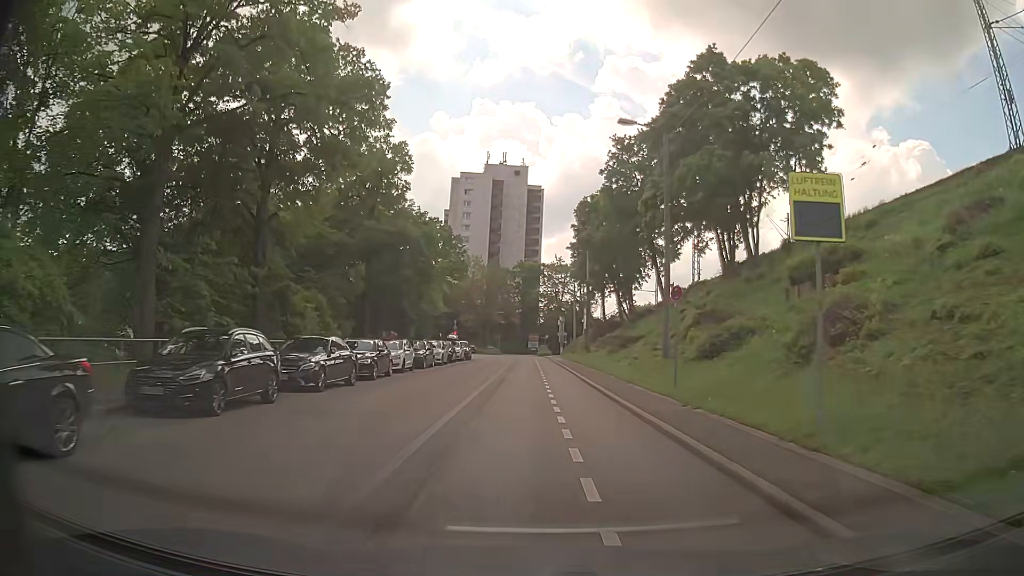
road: secondary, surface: asphalt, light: Day
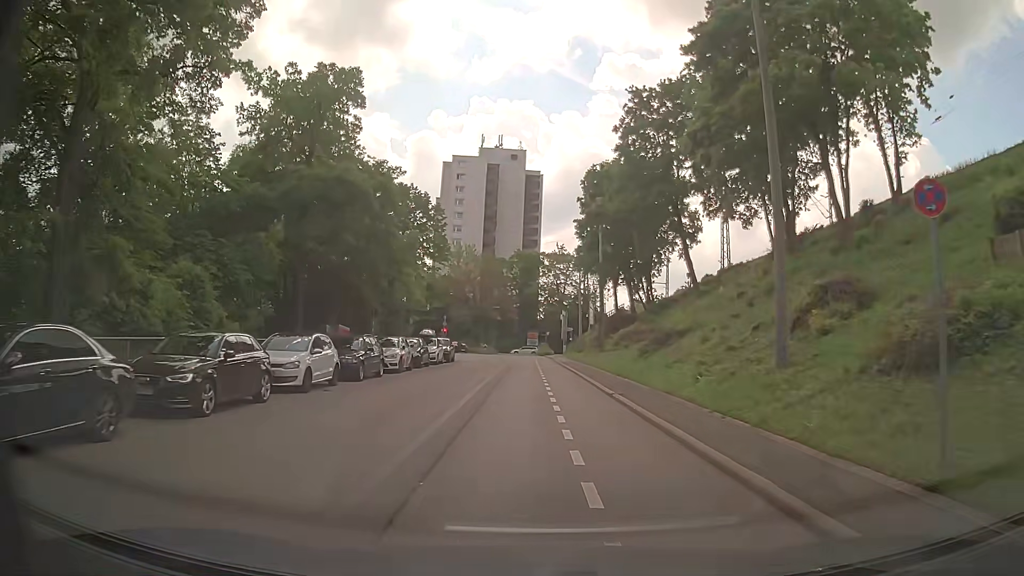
(+0.1, +12.3) m; 0°
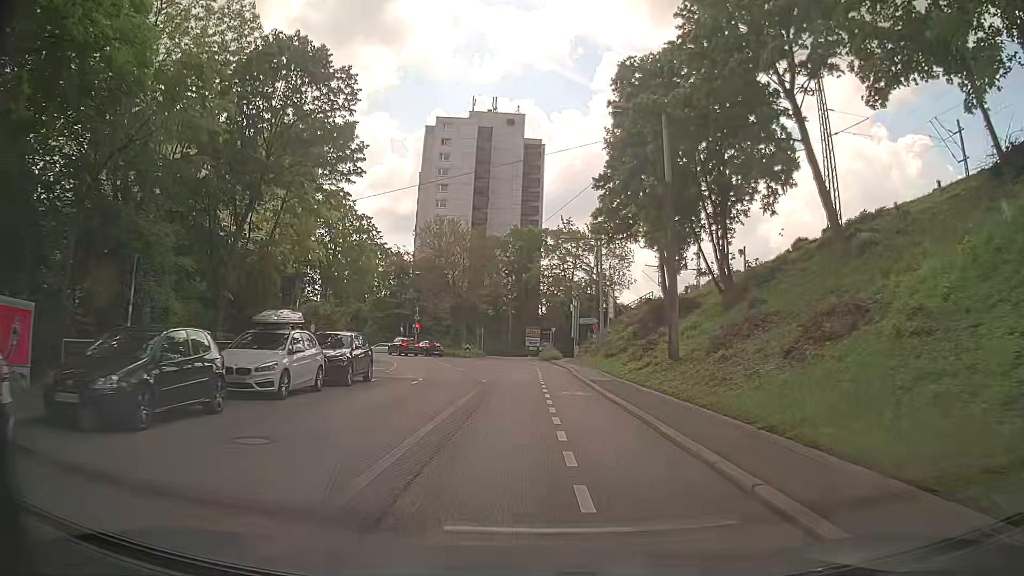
(+0.2, +24.3) m; 0°
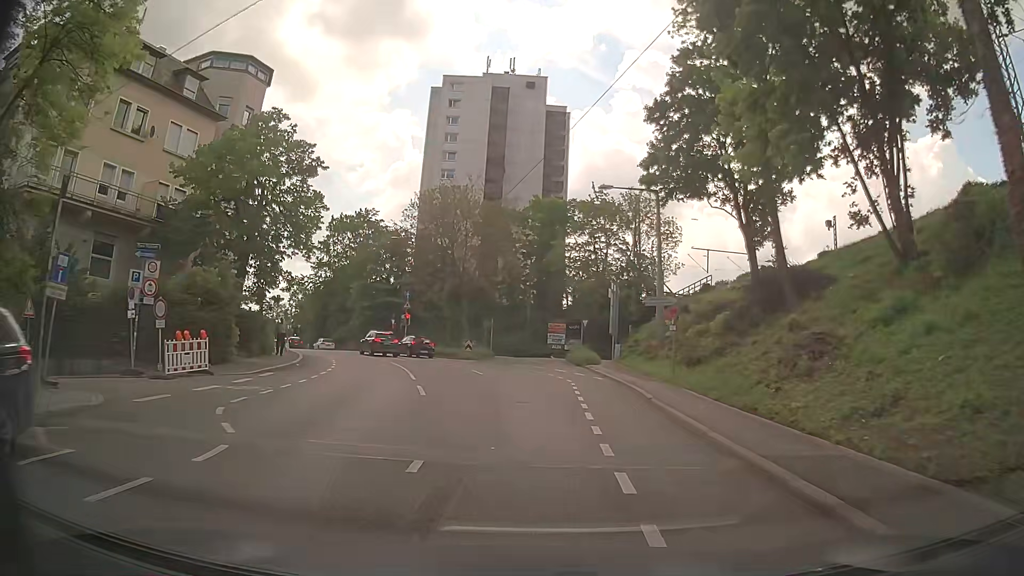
(-0.2, +17.4) m; -2°
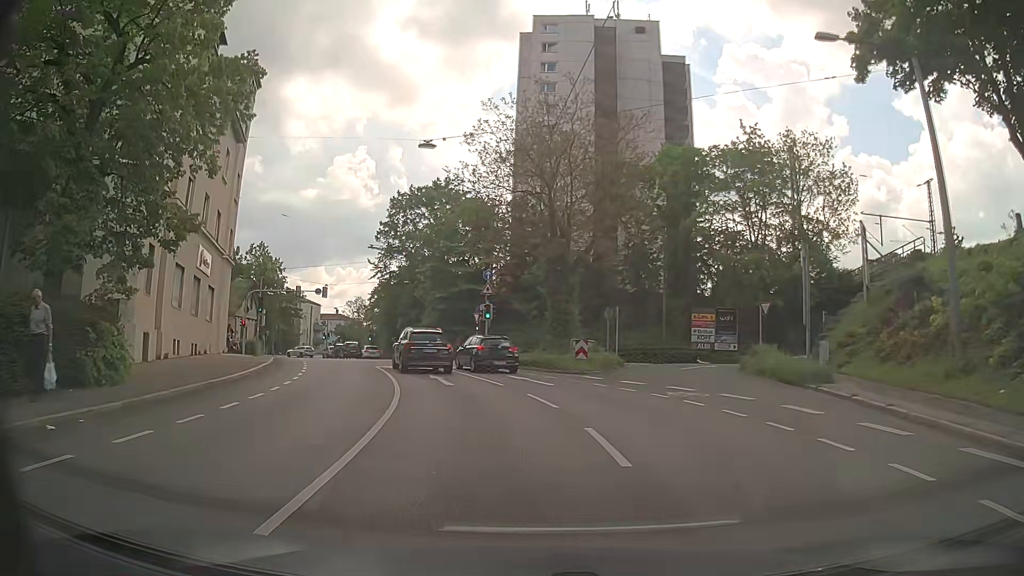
(-1.1, +19.5) m; -9°
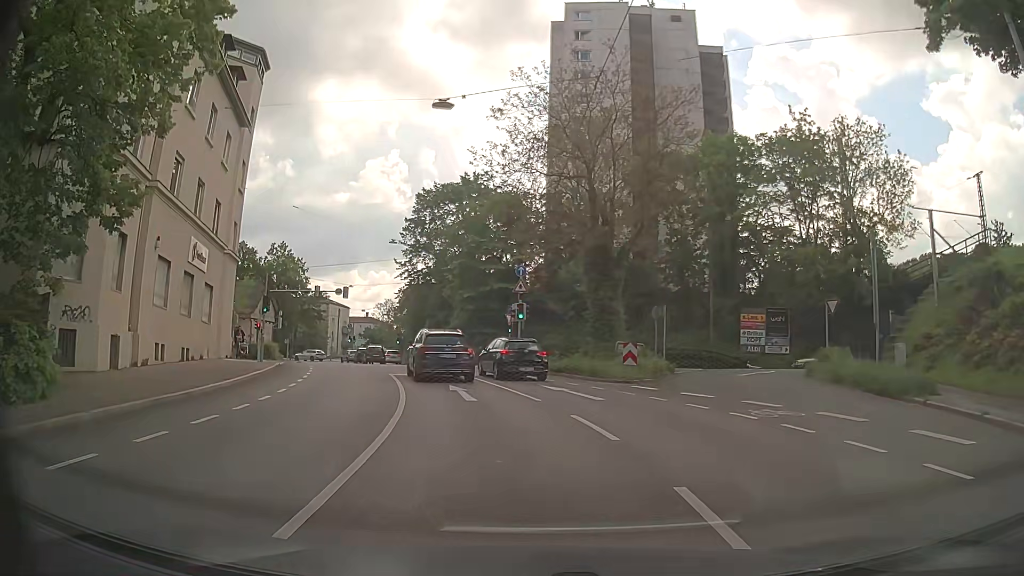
(-0.1, +3.9) m; -2°
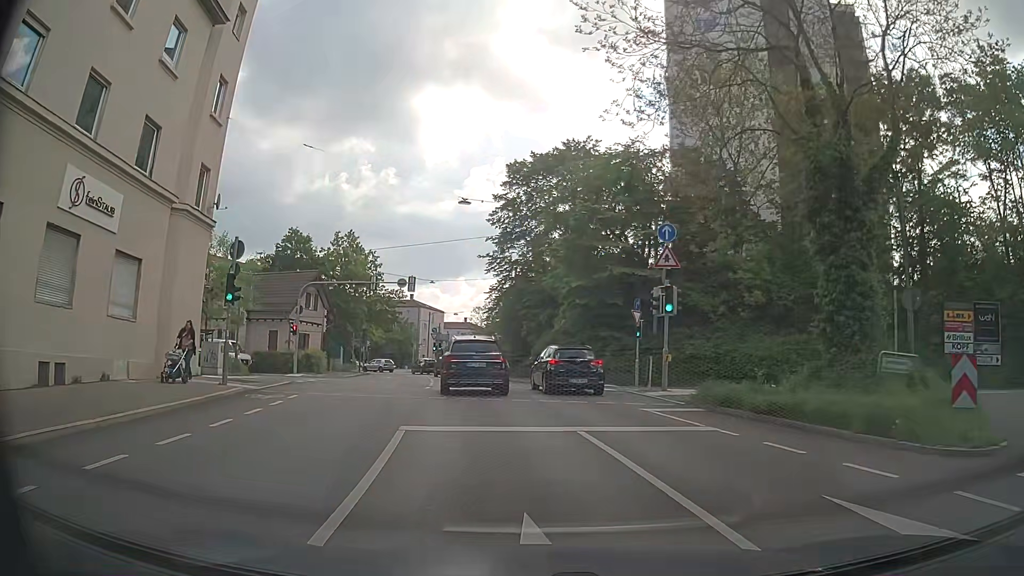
(-1.2, +14.2) m; -10°
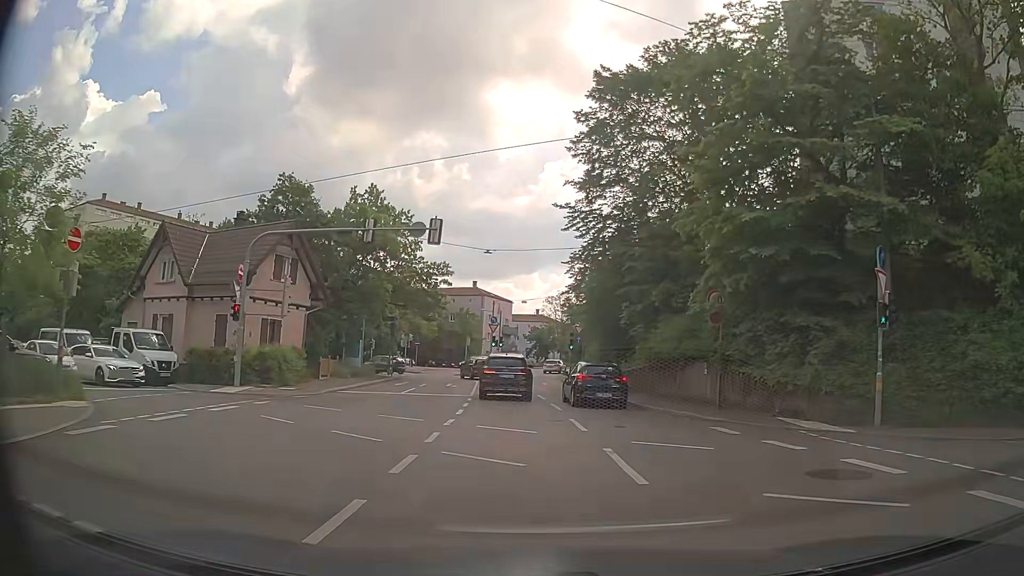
(-1.3, +18.2) m; -7°
(0, +10) (0, +20) (0, +30) (-1, +40) (-3, +50) (-9, +57) (-19, +60) (-29, +58) (-38, +56) (-48, +55) m
